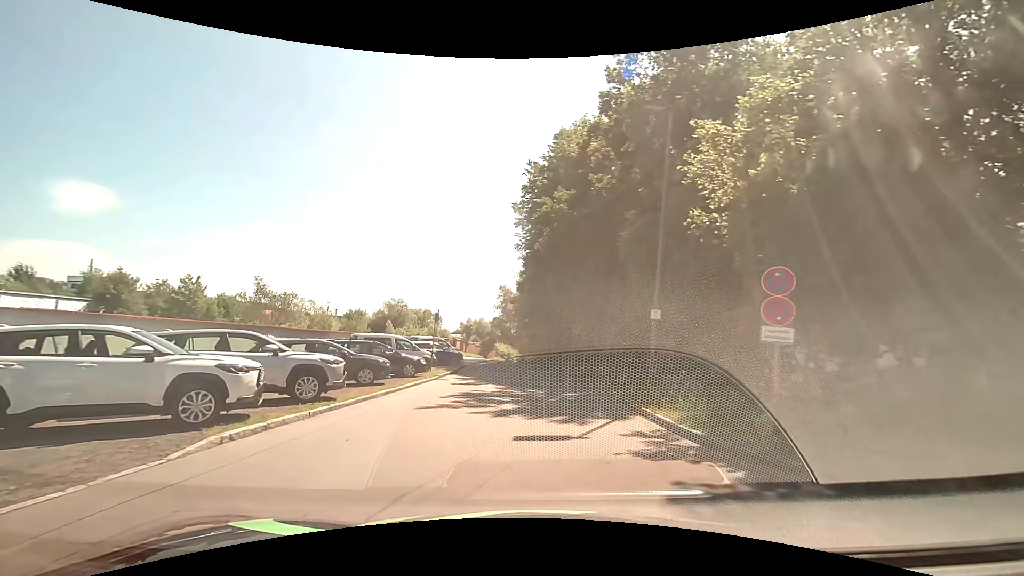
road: service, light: Day
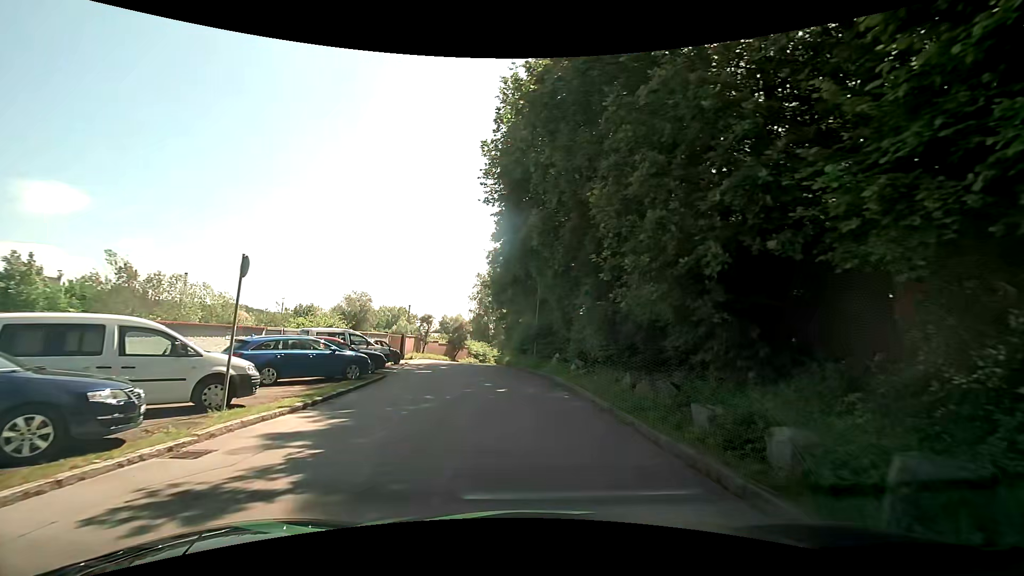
(+0.6, +15.0) m; +3°
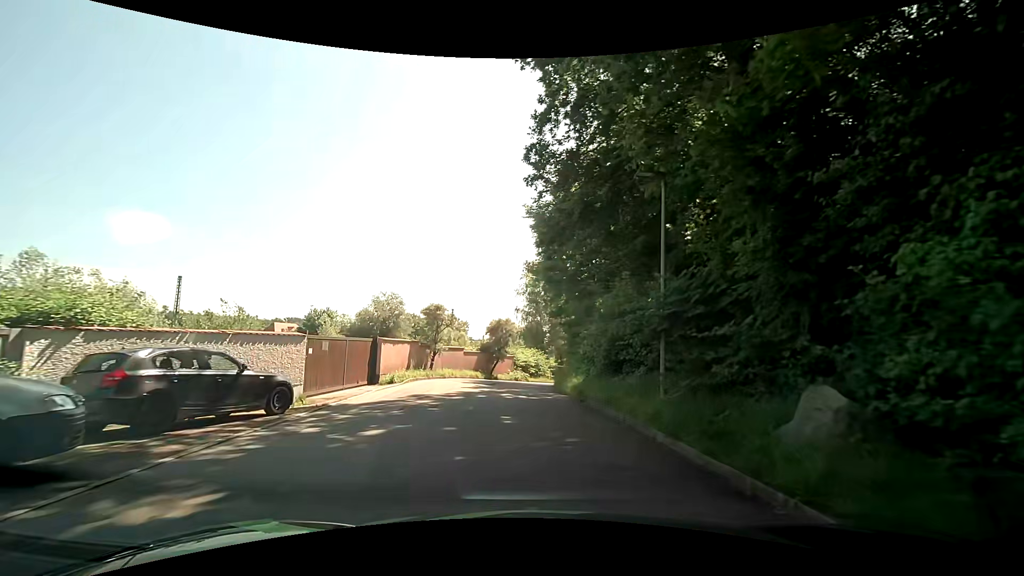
(-0.9, +19.1) m; -6°
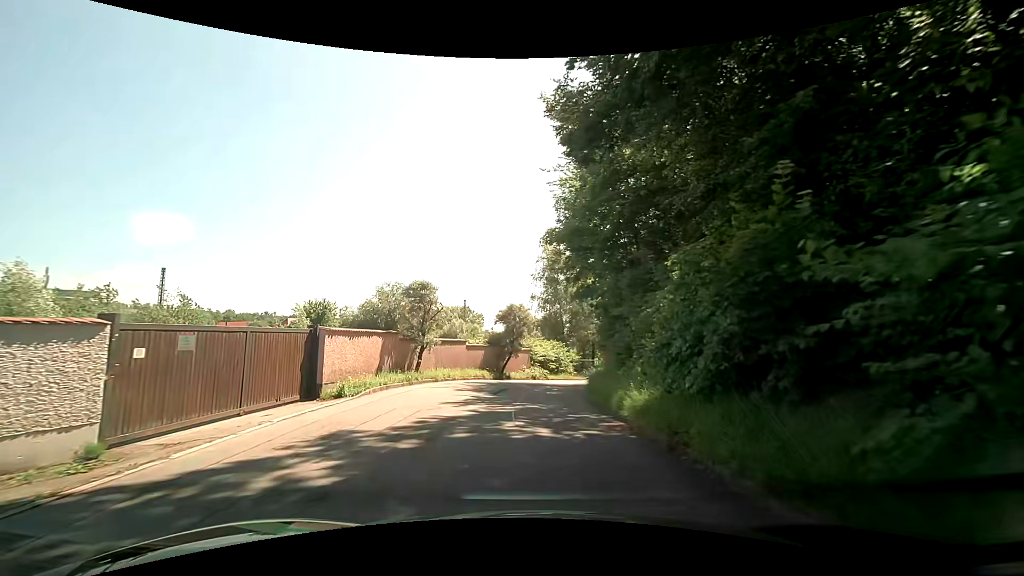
(-0.3, +7.6) m; -3°
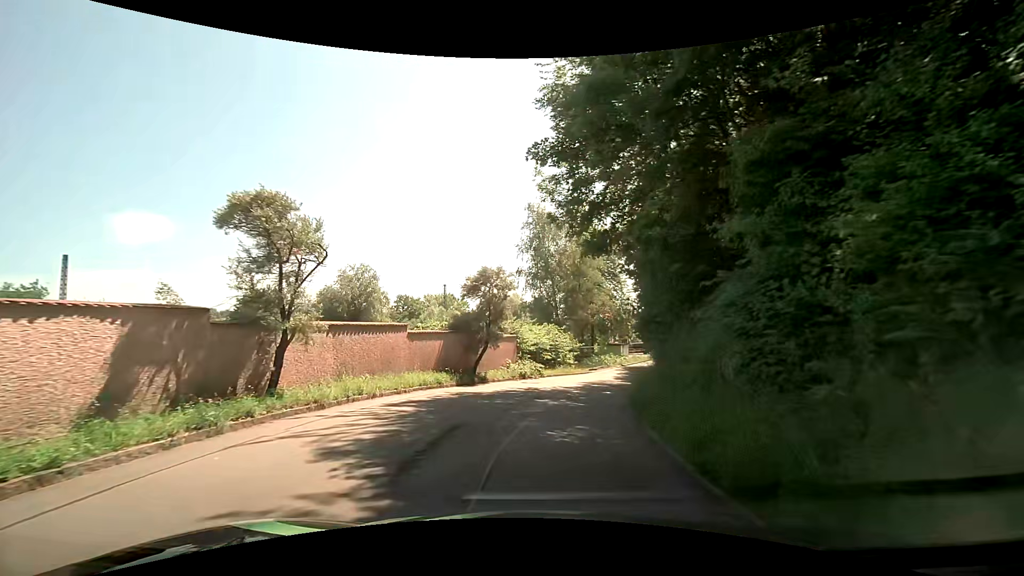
(+0.1, +11.1) m; +1°
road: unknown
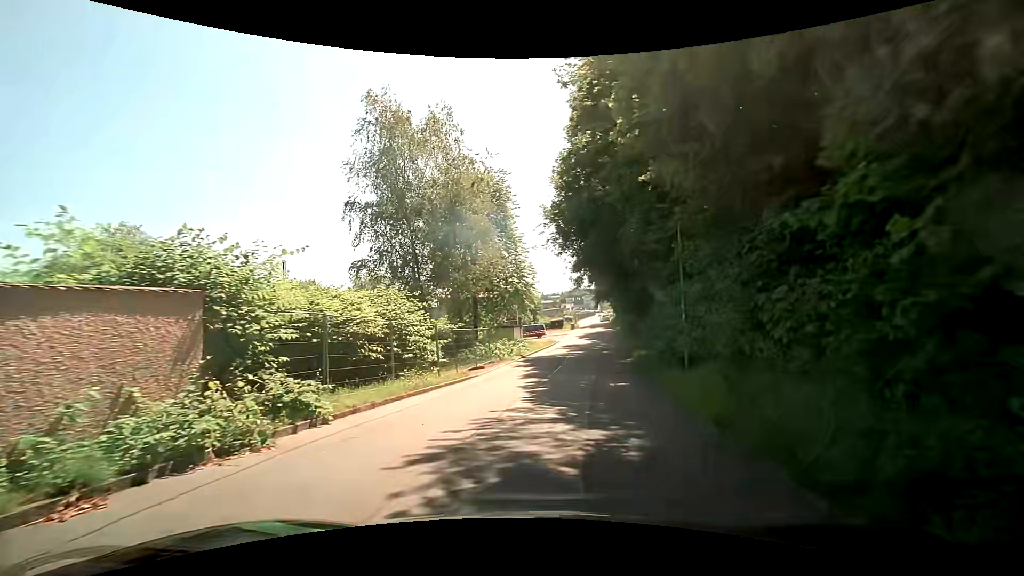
(+1.9, +18.7) m; +13°
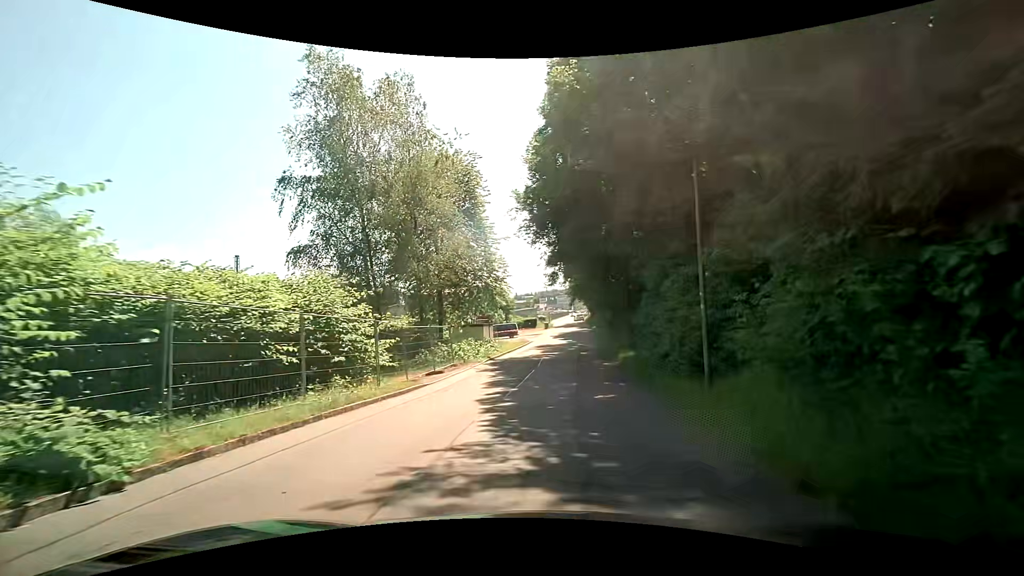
(+0.1, +3.8) m; +4°
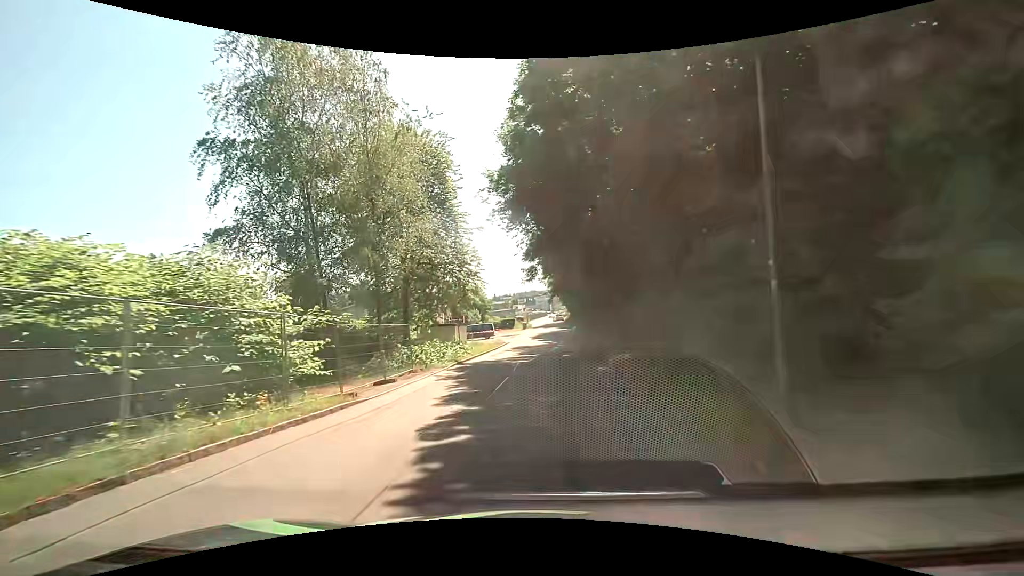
(0.0, +3.9) m; +2°
